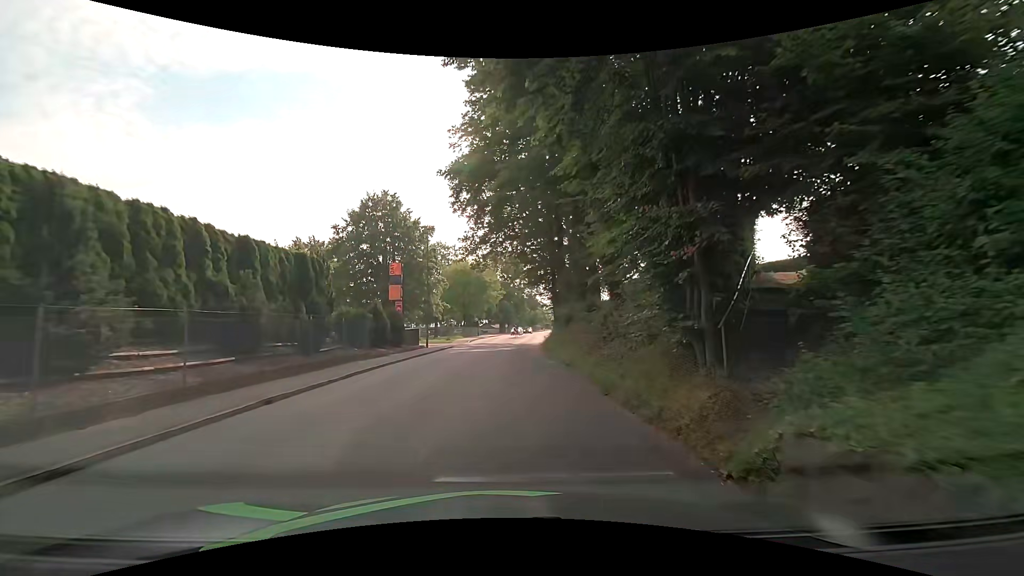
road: tertiary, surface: asphalt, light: Day
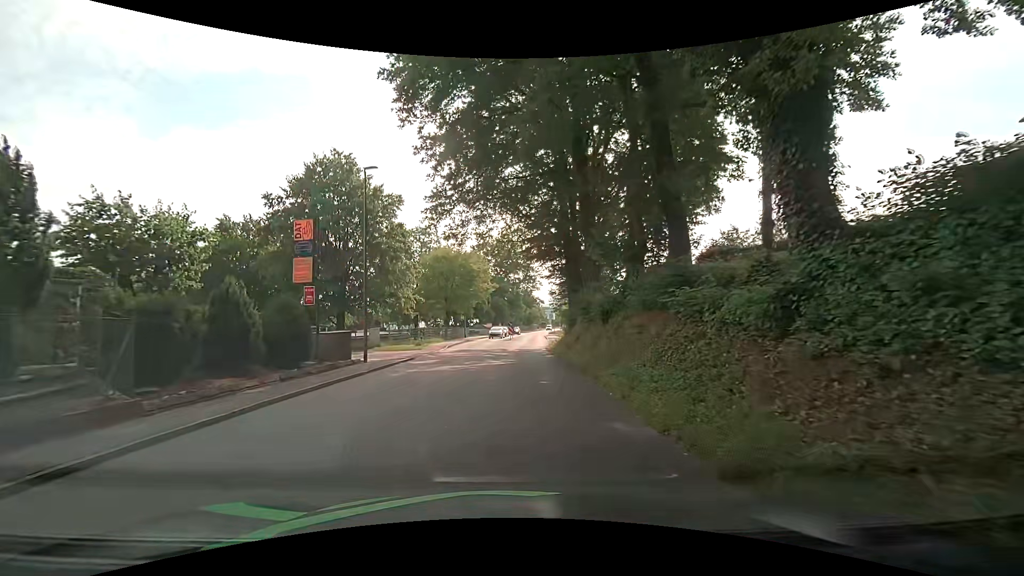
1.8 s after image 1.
(+0.3, +13.4) m; +2°
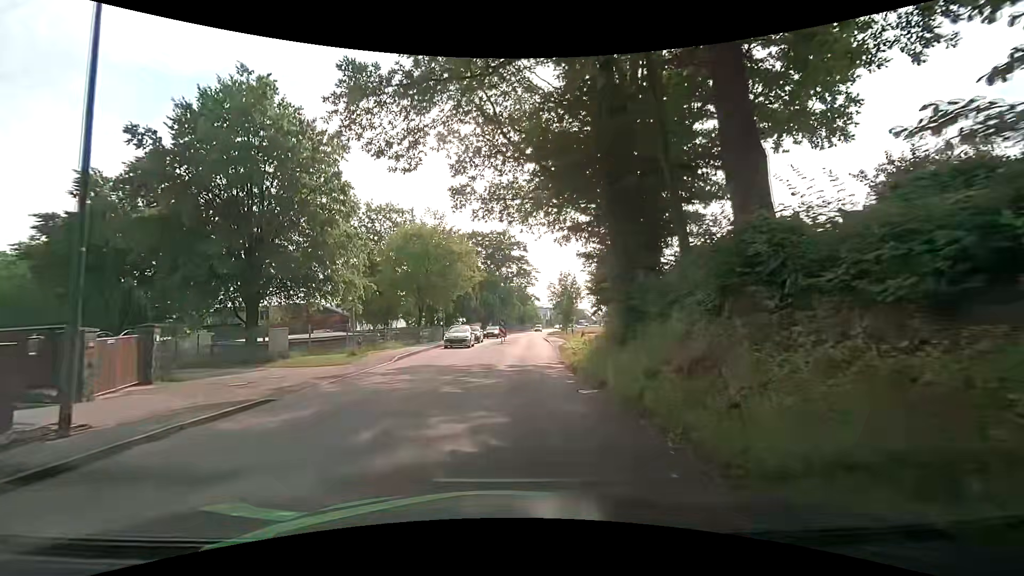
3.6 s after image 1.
(0.0, +13.4) m; 0°
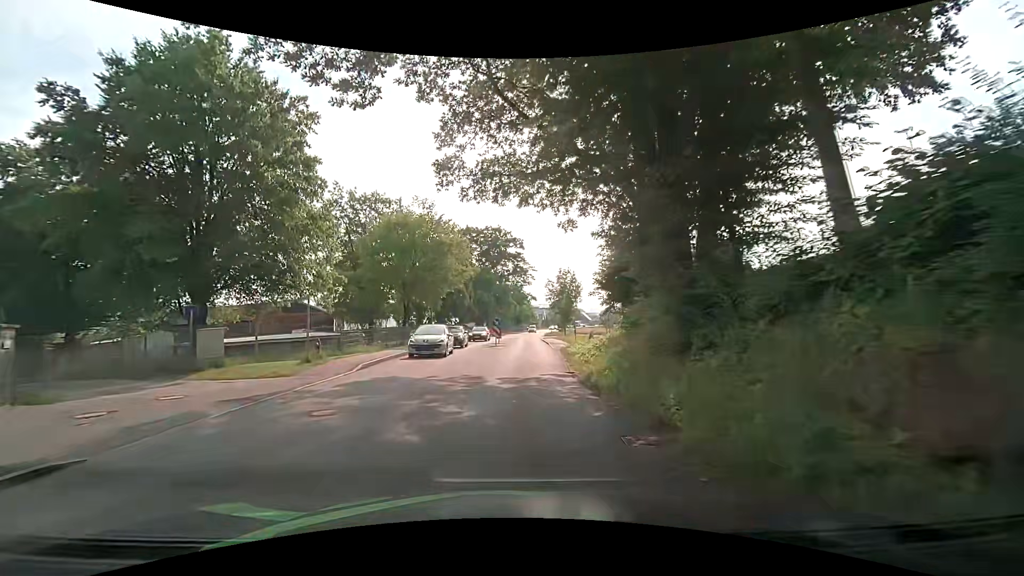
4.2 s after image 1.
(+0.1, +4.5) m; +1°
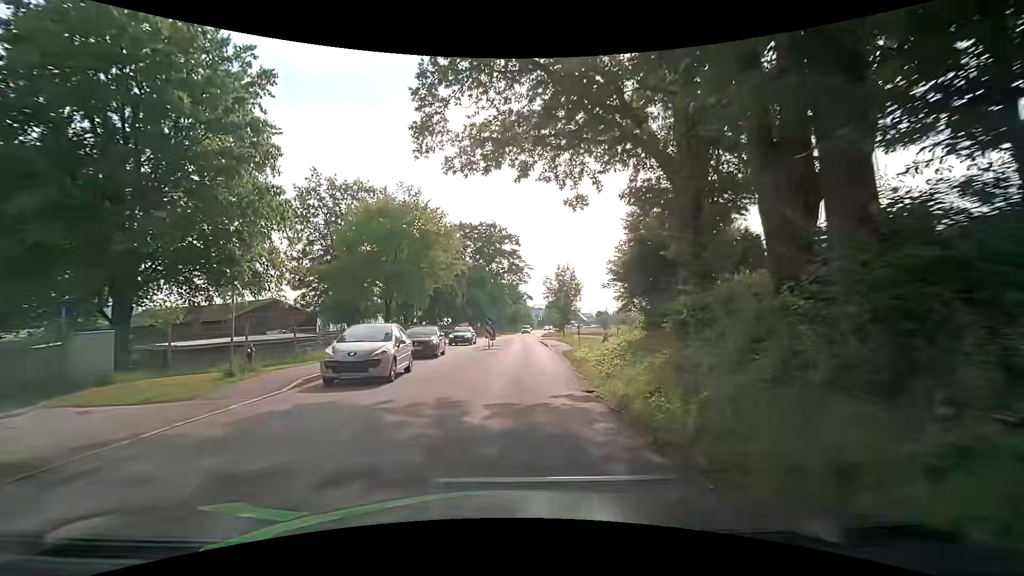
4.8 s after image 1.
(0.0, +4.5) m; 0°
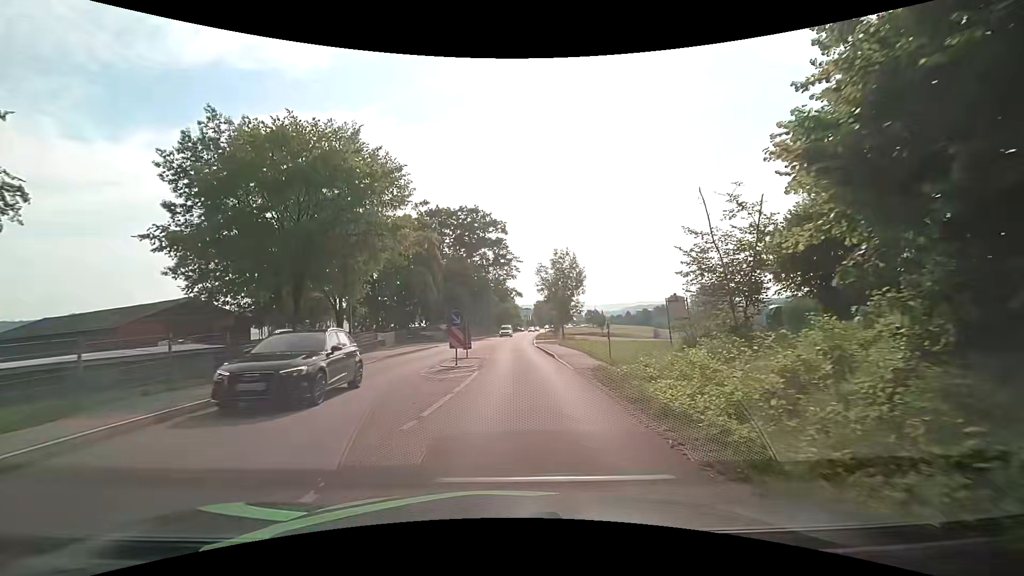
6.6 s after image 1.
(+0.2, +13.5) m; +1°
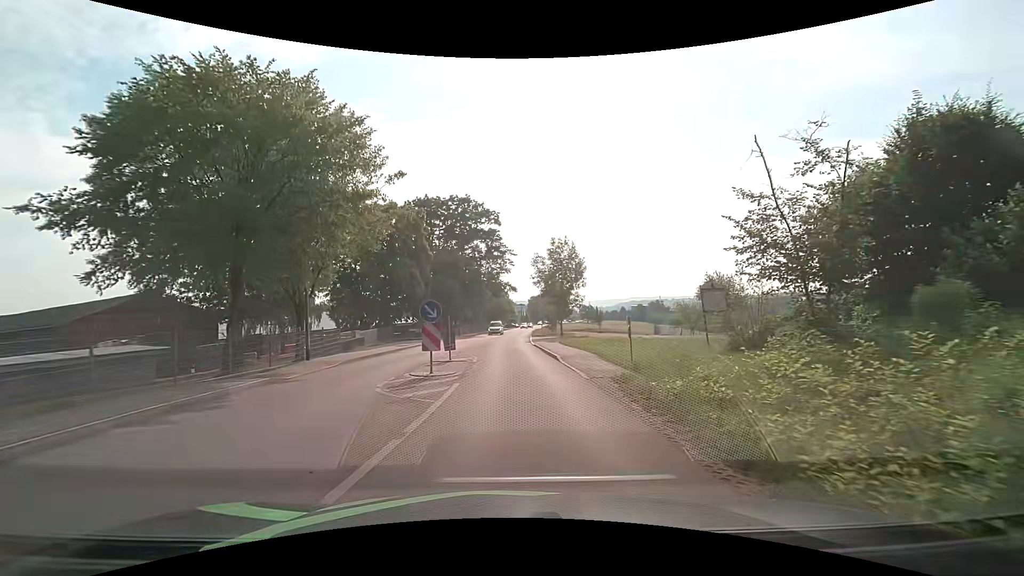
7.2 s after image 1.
(+0.1, +4.5) m; +2°
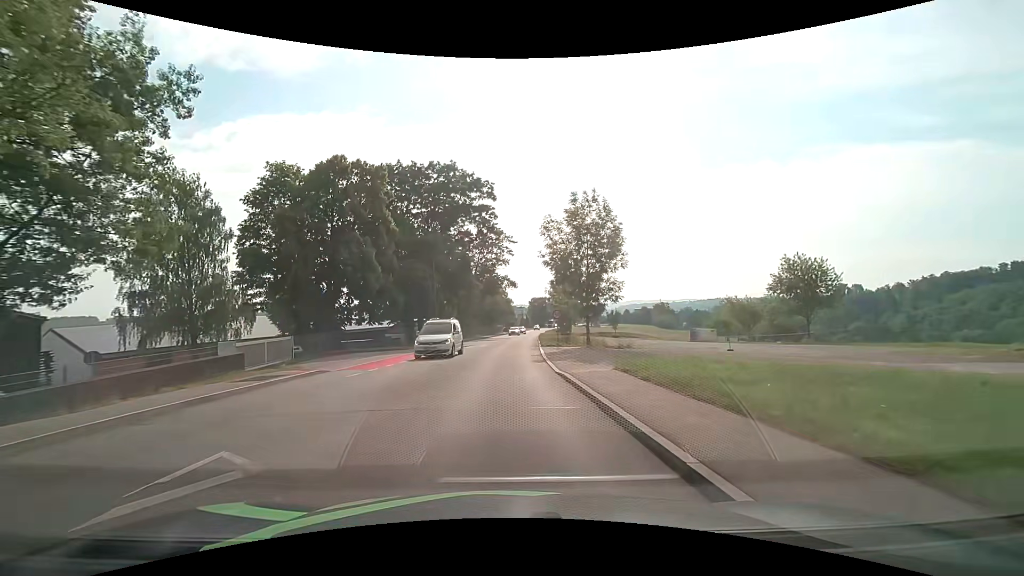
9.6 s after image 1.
(+0.1, +18.1) m; 0°
(0, +10) (0, +20) (0, +30) (+1, +40) (+1, +50) (+2, +60) (+2, +70) (+3, +80) (+4, +90) (+5, +100) m
